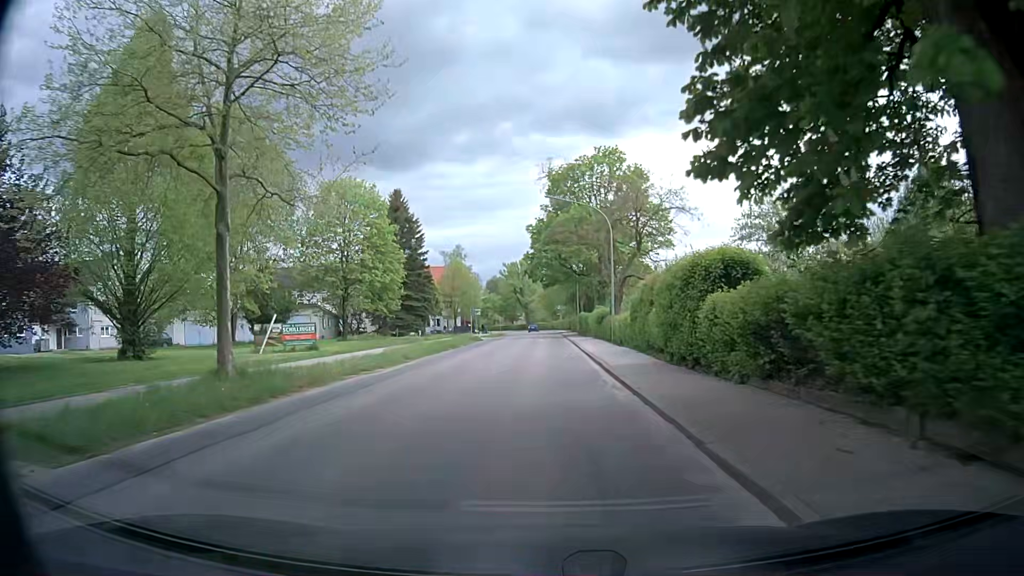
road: secondary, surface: asphalt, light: Day
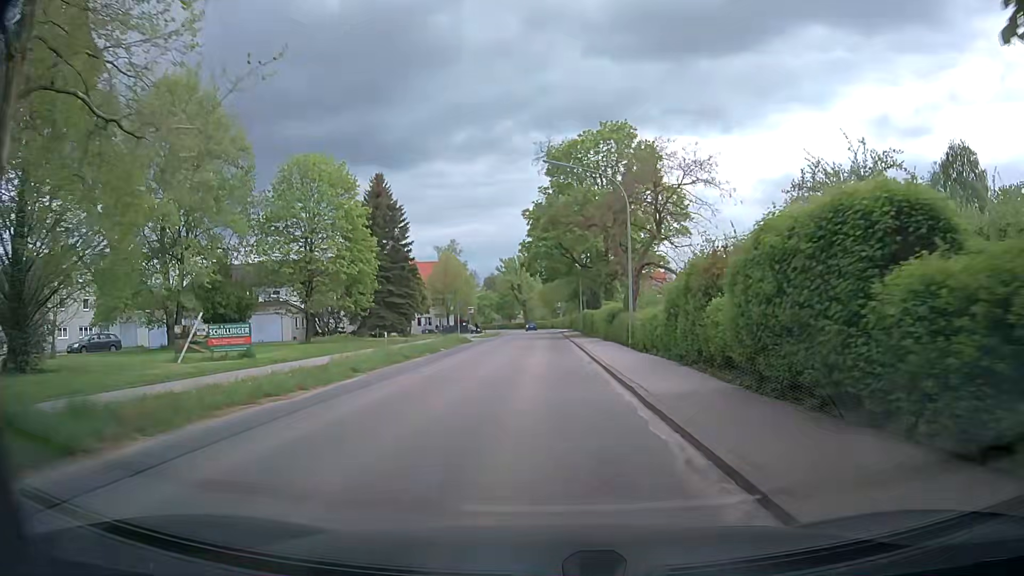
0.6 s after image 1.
(-0.1, +7.4) m; 0°
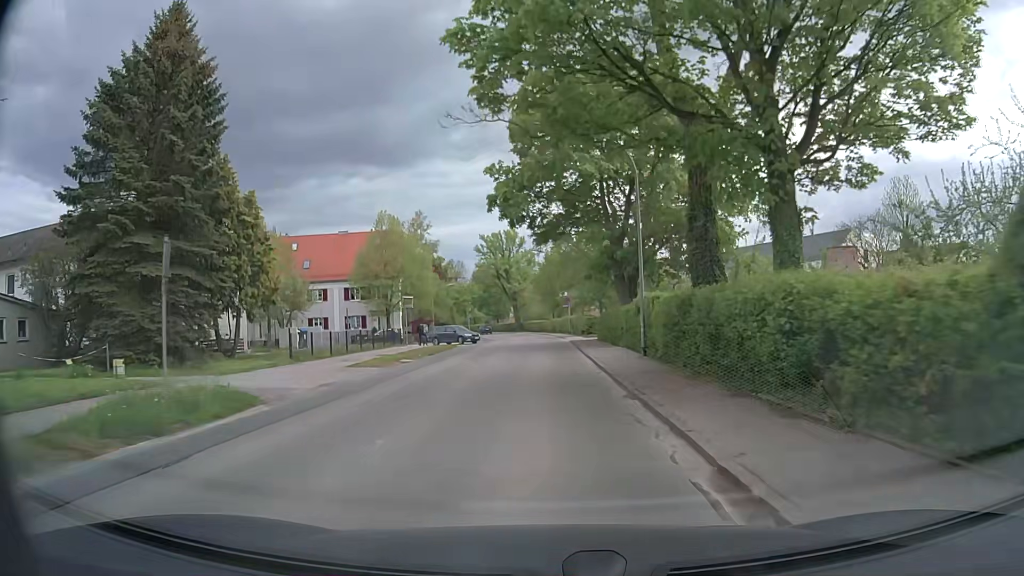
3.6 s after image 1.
(-0.3, +37.7) m; 0°
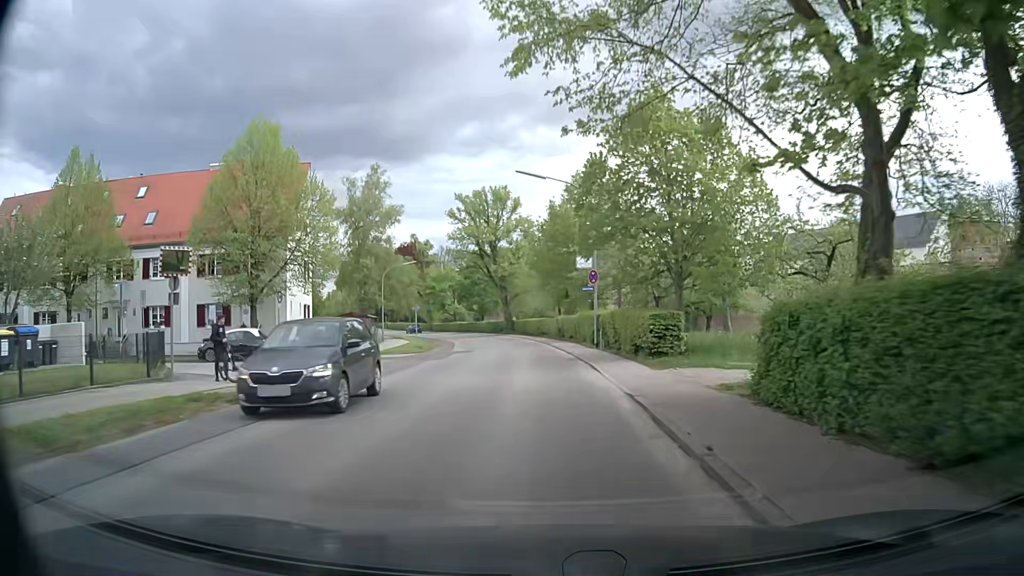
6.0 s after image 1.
(-0.1, +30.1) m; -1°
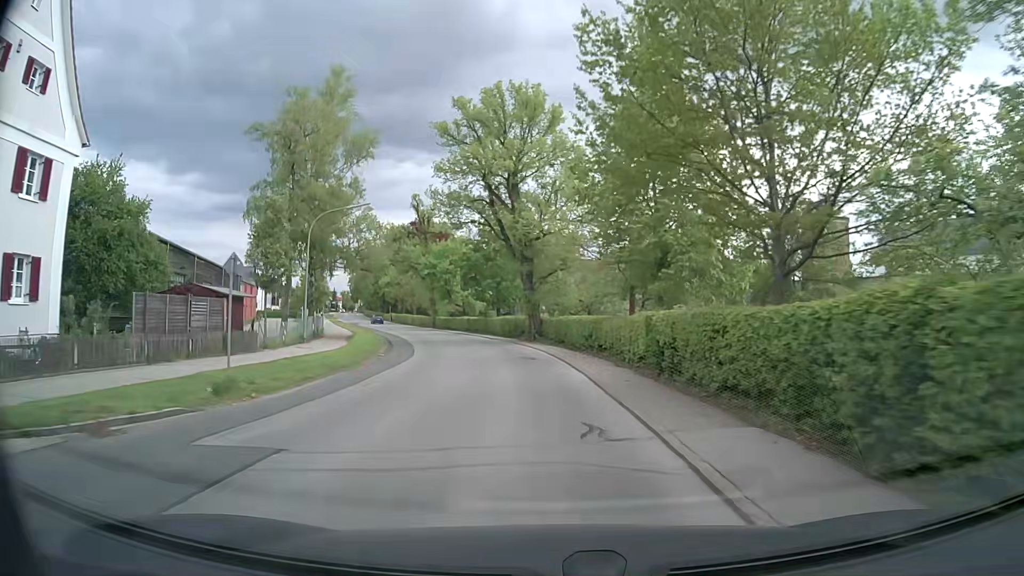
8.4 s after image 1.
(-0.4, +29.3) m; -2°
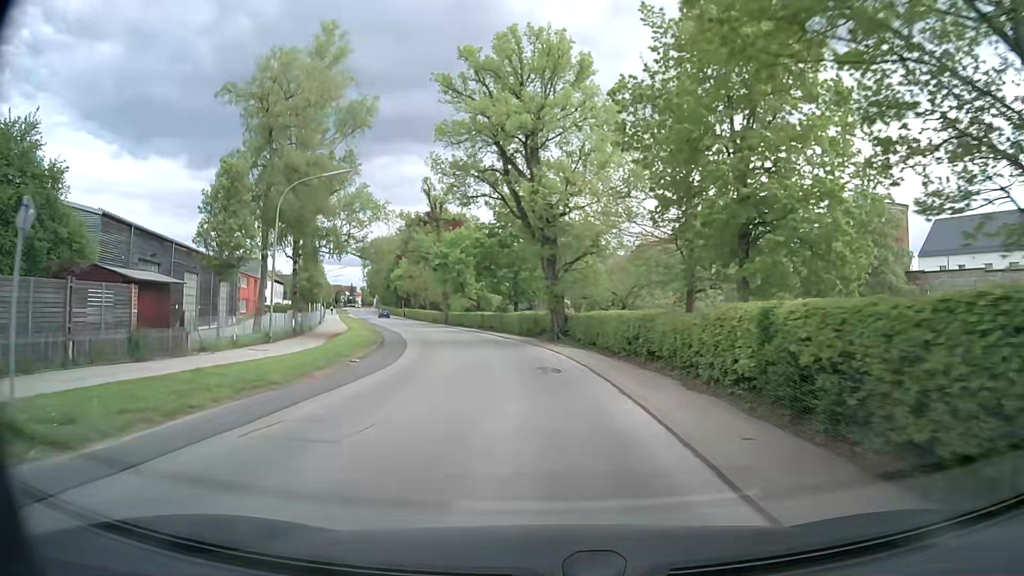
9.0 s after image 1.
(-0.2, +7.4) m; -2°
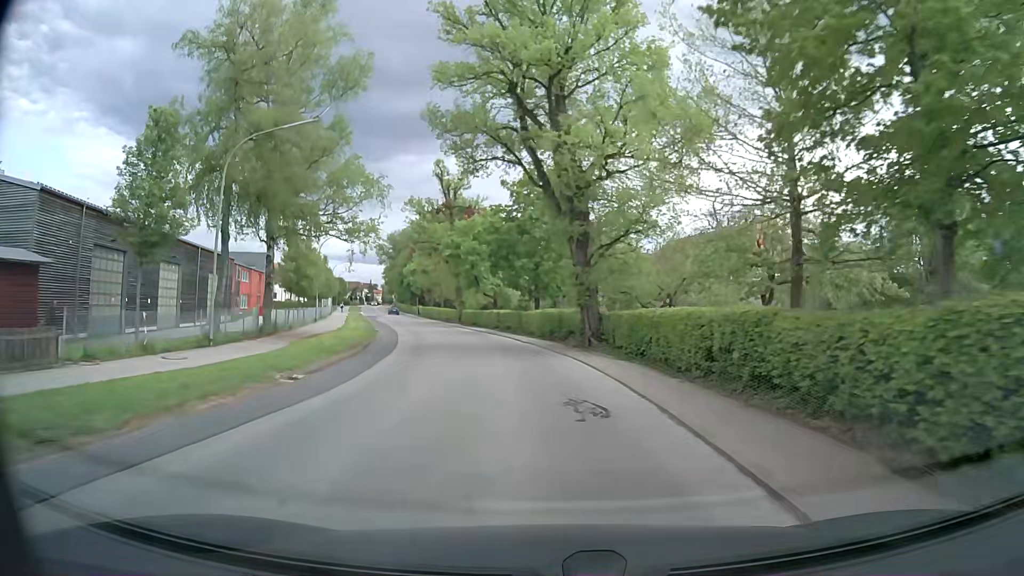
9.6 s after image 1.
(-0.2, +7.5) m; -2°
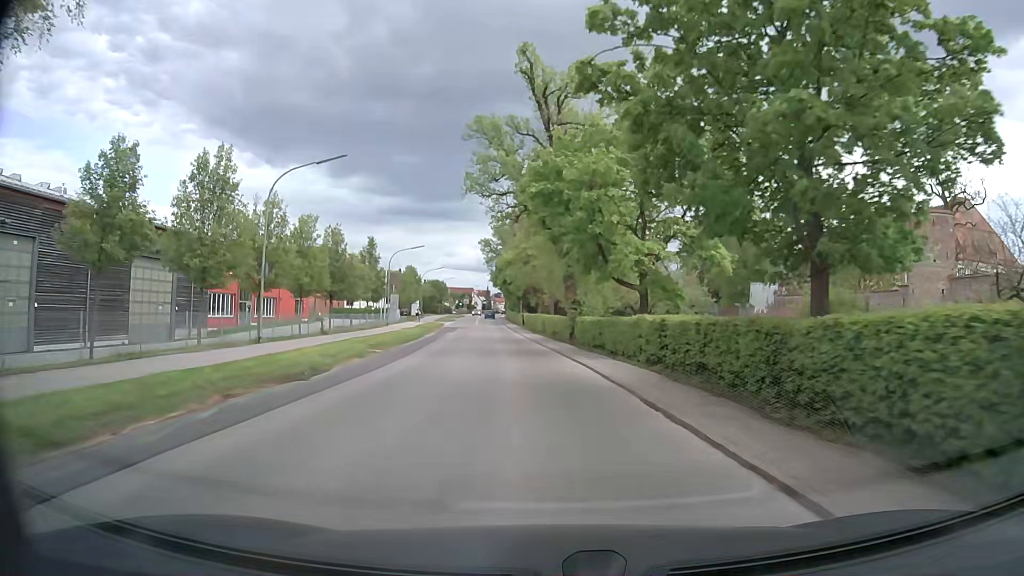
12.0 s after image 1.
(-2.7, +30.3) m; -11°
